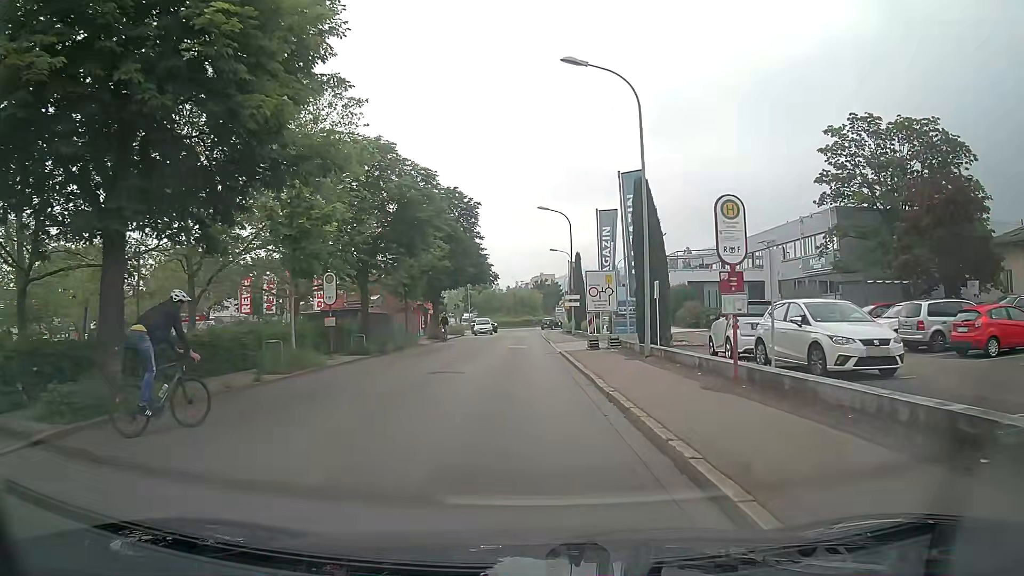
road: tertiary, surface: asphalt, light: Day
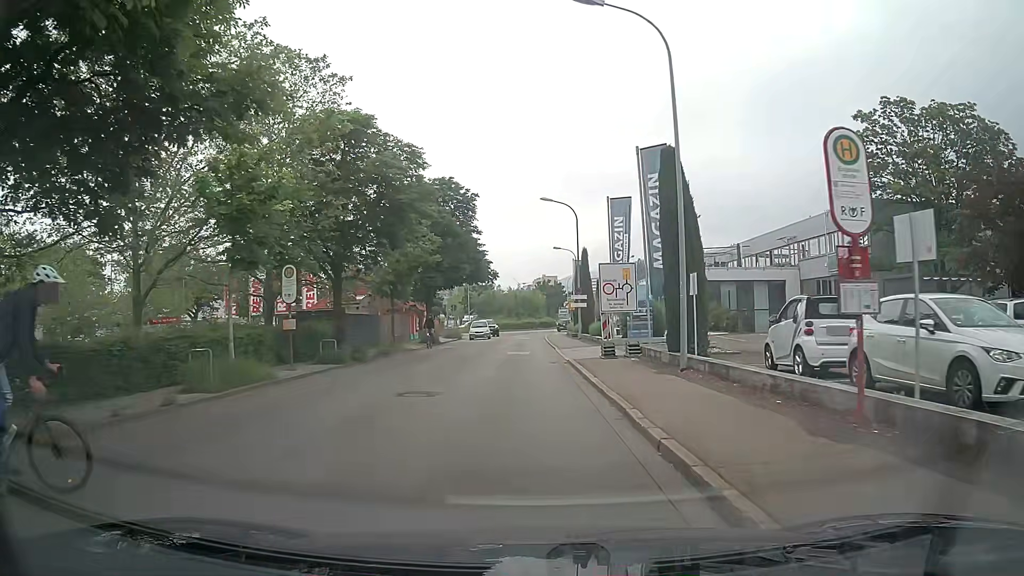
(0.0, +4.5) m; -1°
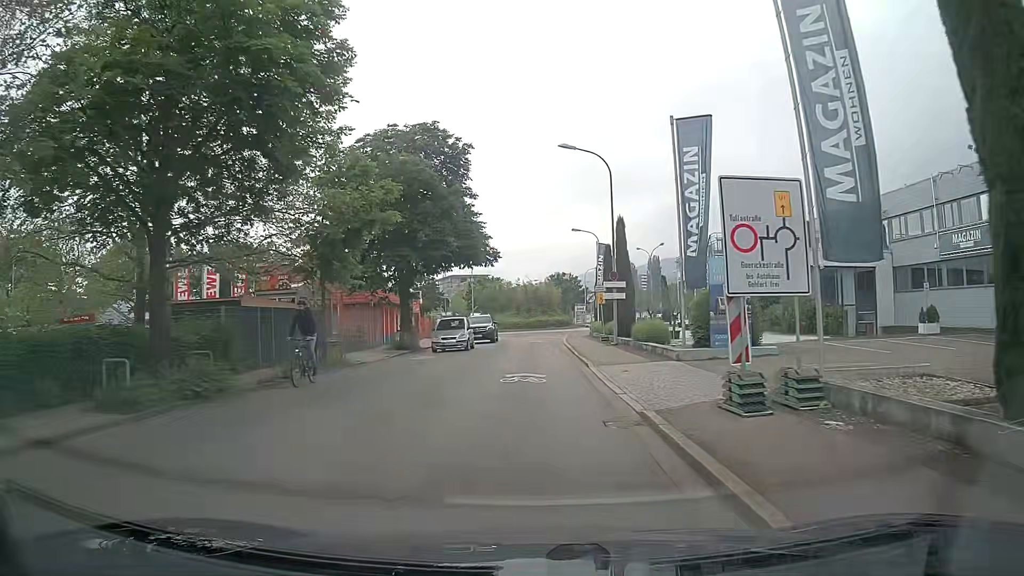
(+0.1, +13.4) m; 0°
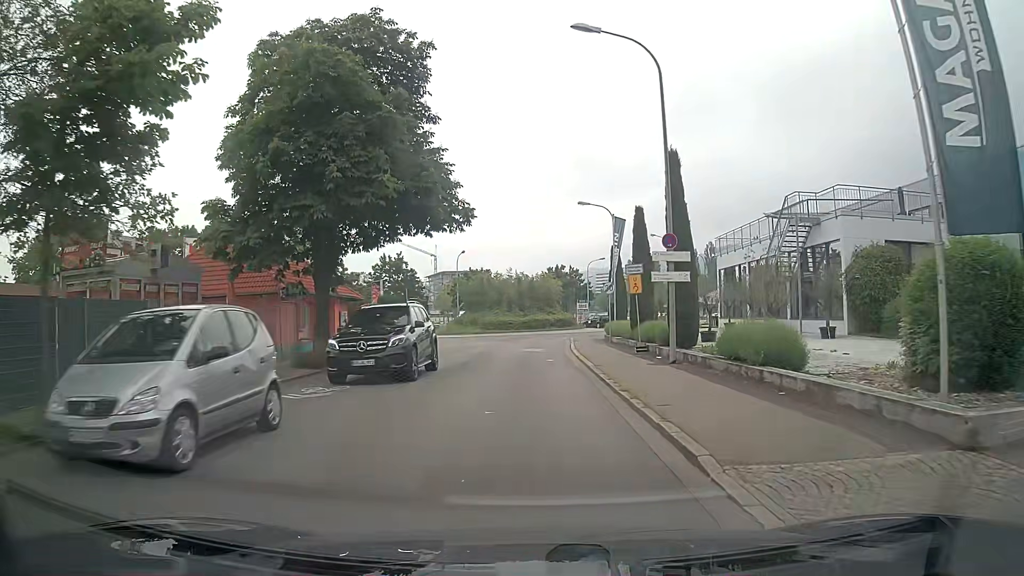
(0.0, +13.4) m; +1°
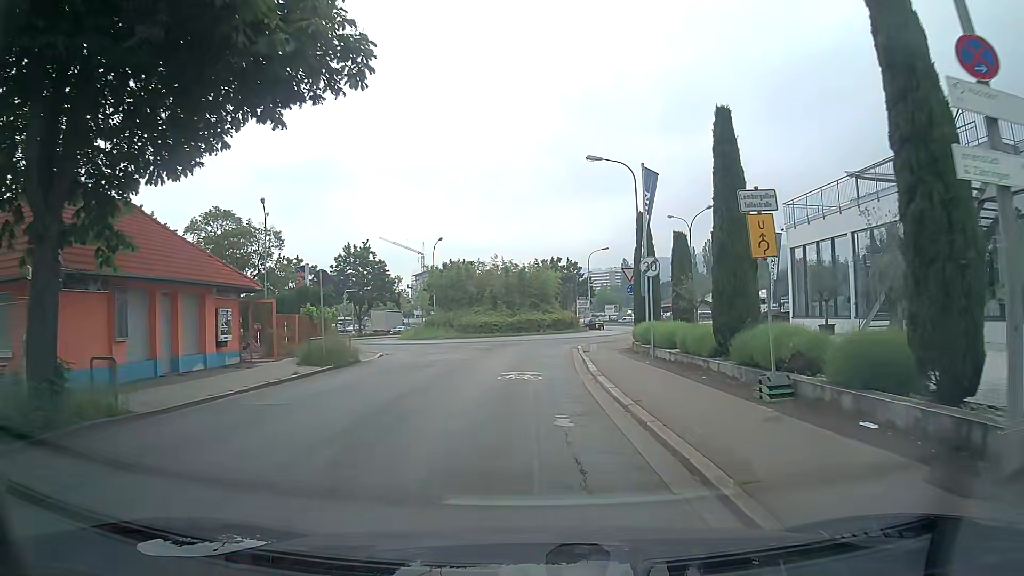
(0.0, +13.4) m; +1°
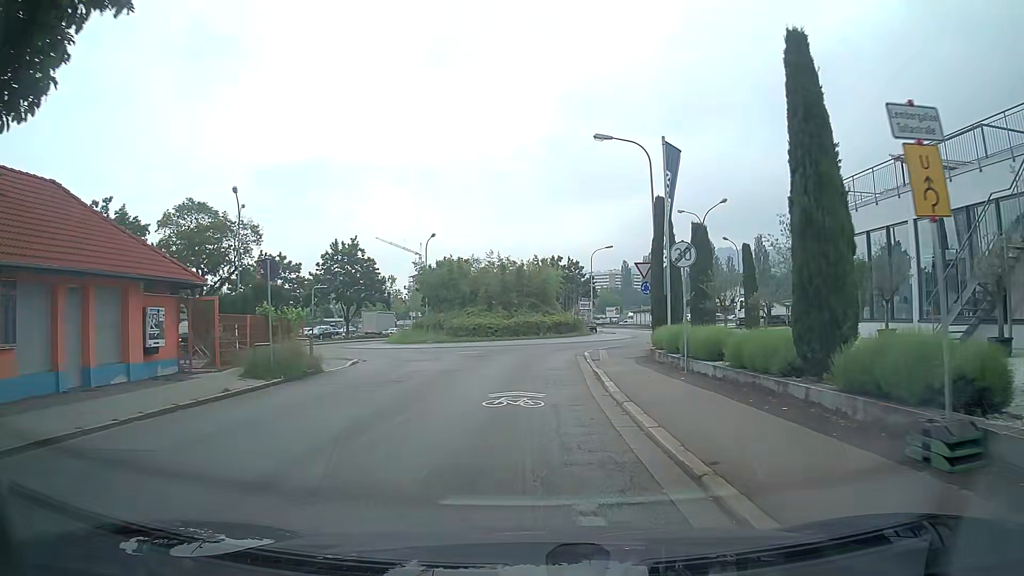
(0.0, +4.5) m; -1°
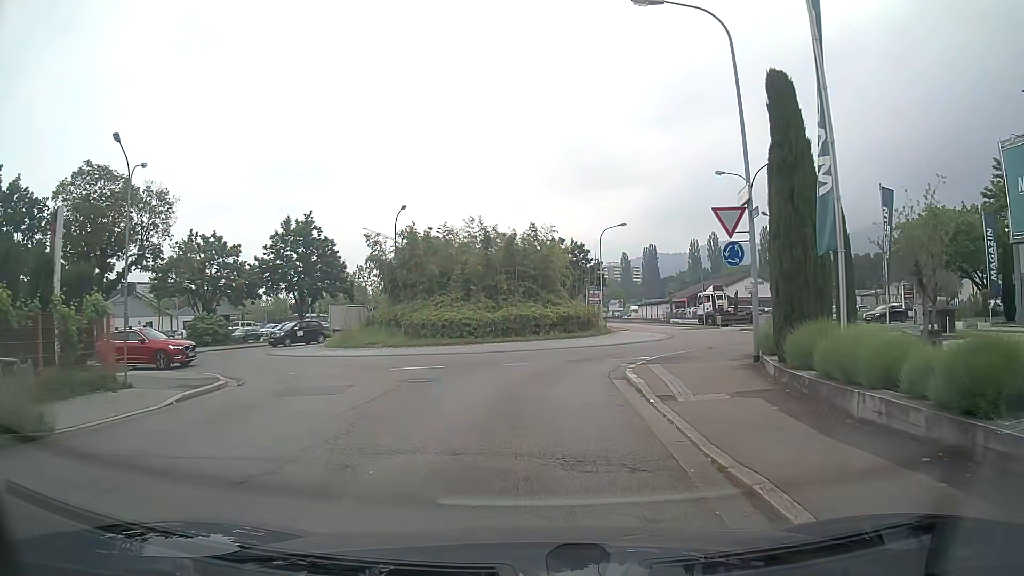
(0.0, +12.8) m; 0°
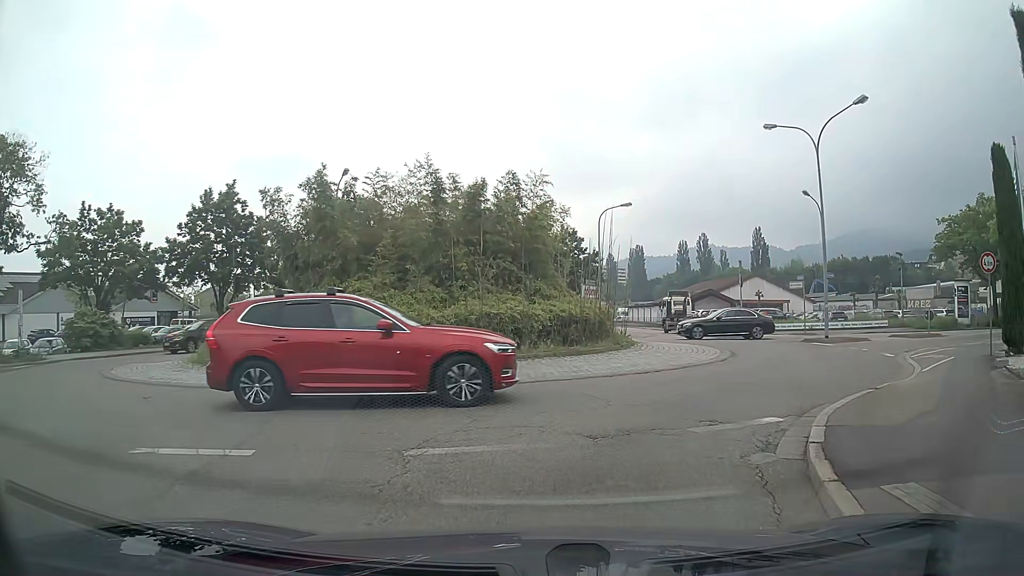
(+0.1, +11.7) m; +1°
(+2, +10) (+7, +18) (+8, +28) (+2, +35) (-8, +35) (-15, +29) (-20, +20) (-28, +15) (-38, +11) (-47, +7) m
